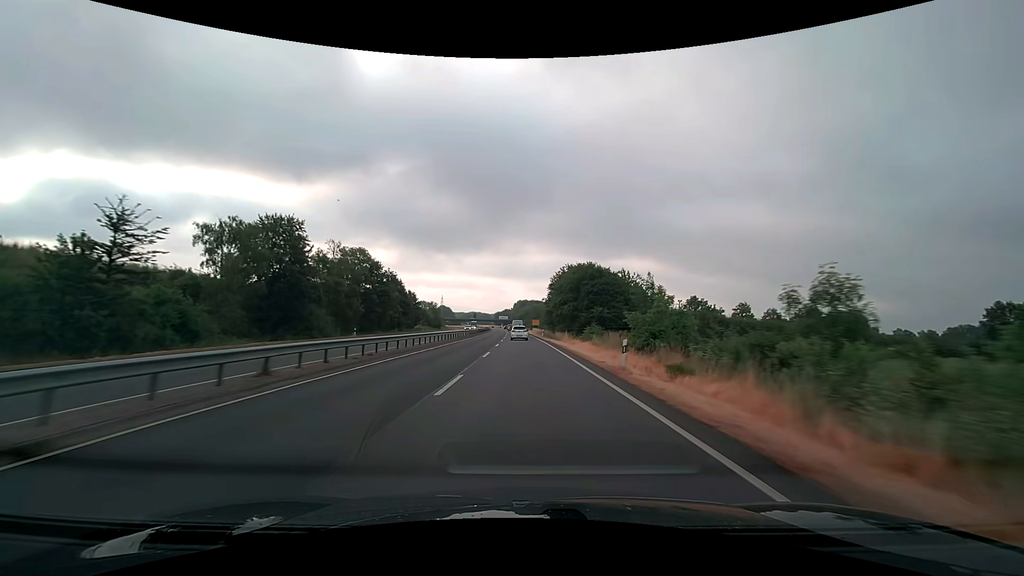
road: trunk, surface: asphalt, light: Day
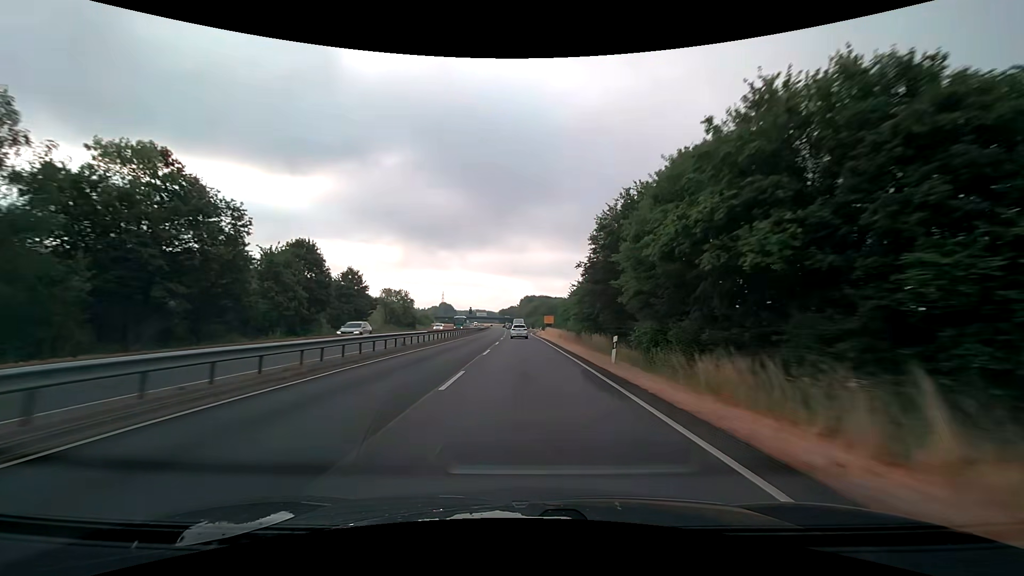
(-0.3, +48.6) m; -1°
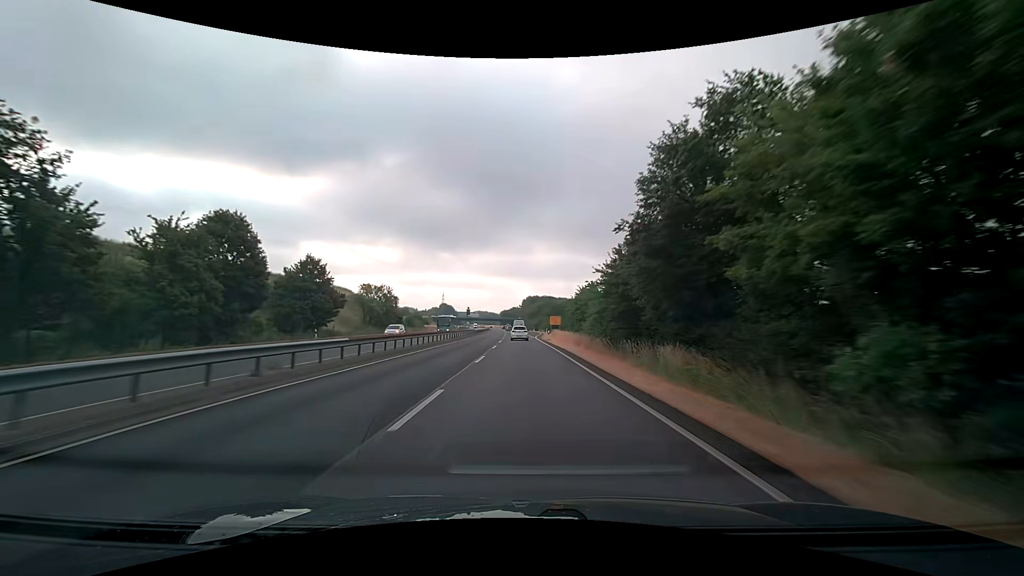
(-0.1, +16.2) m; 0°
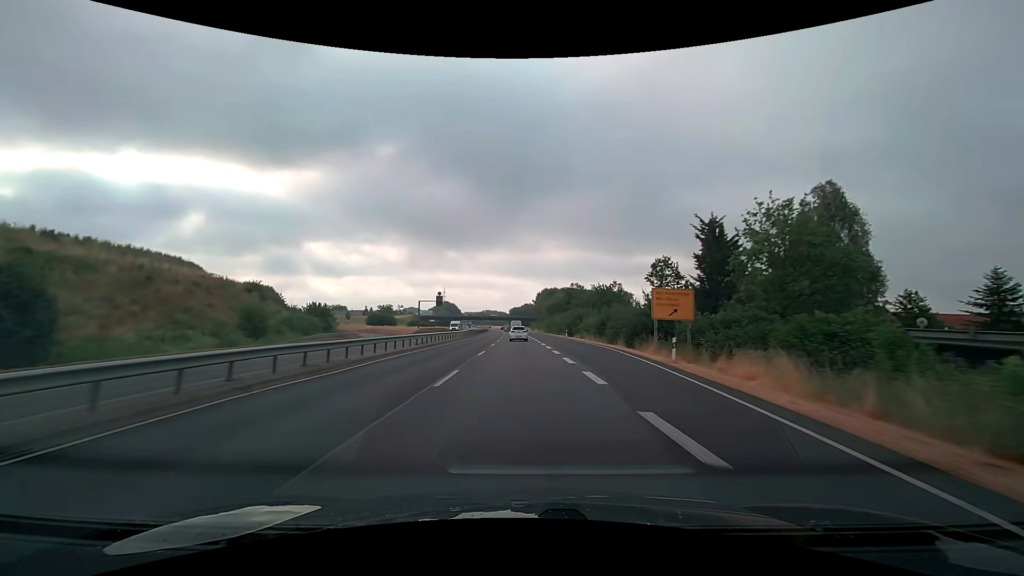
(-1.0, +81.1) m; -1°
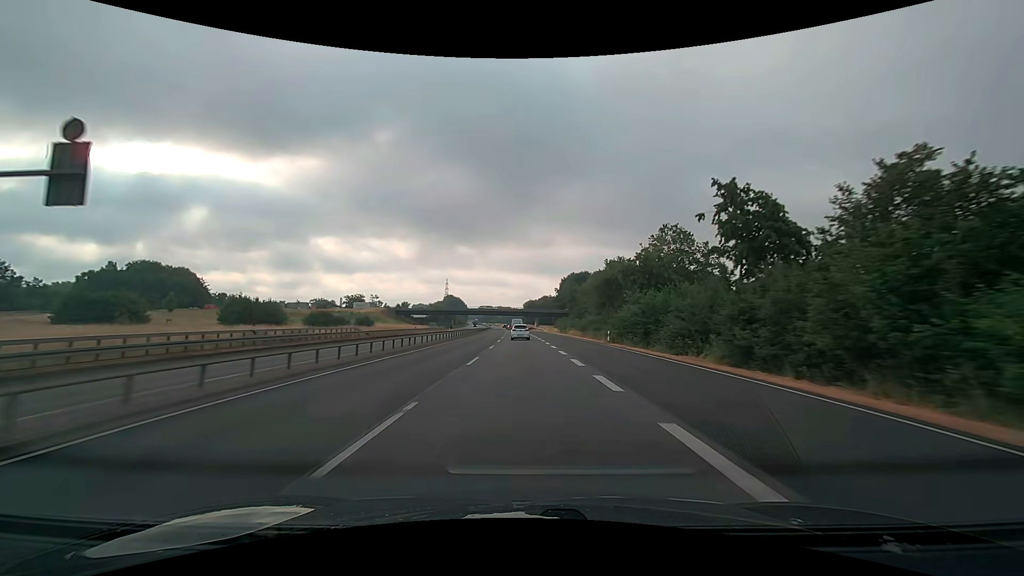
(-1.6, +80.0) m; -2°
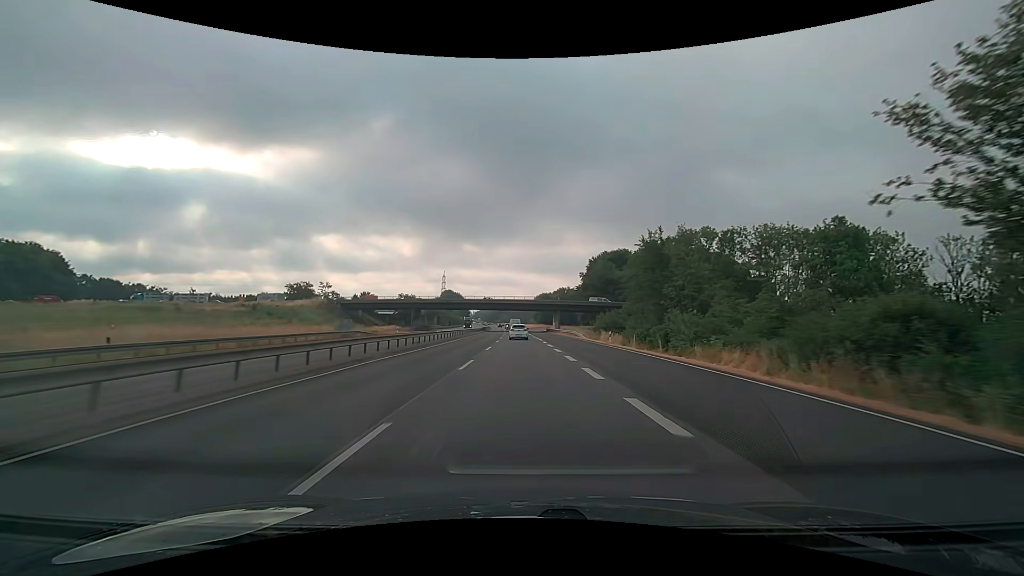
(-0.5, +63.1) m; -1°
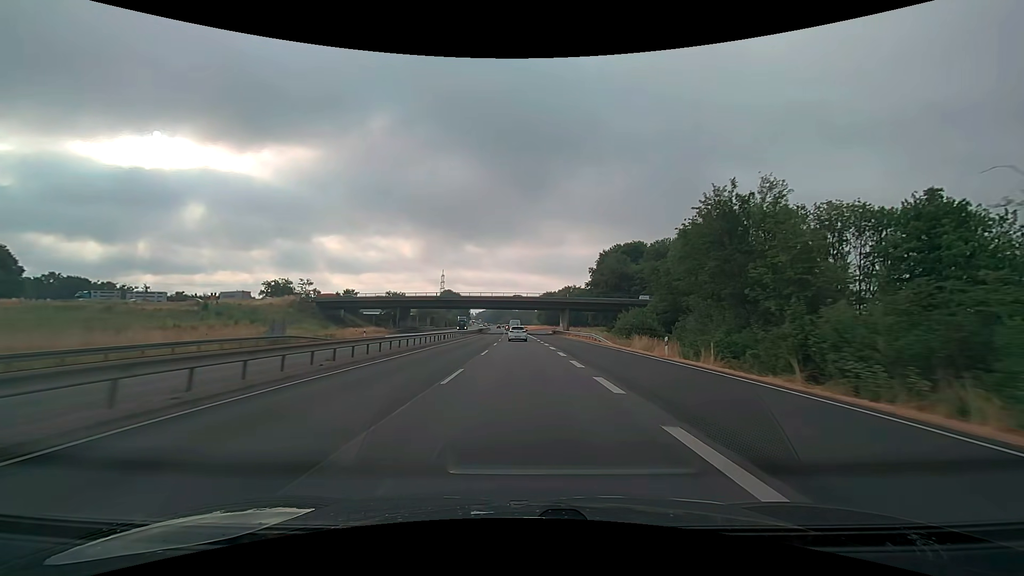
(0.0, +15.7) m; 0°
